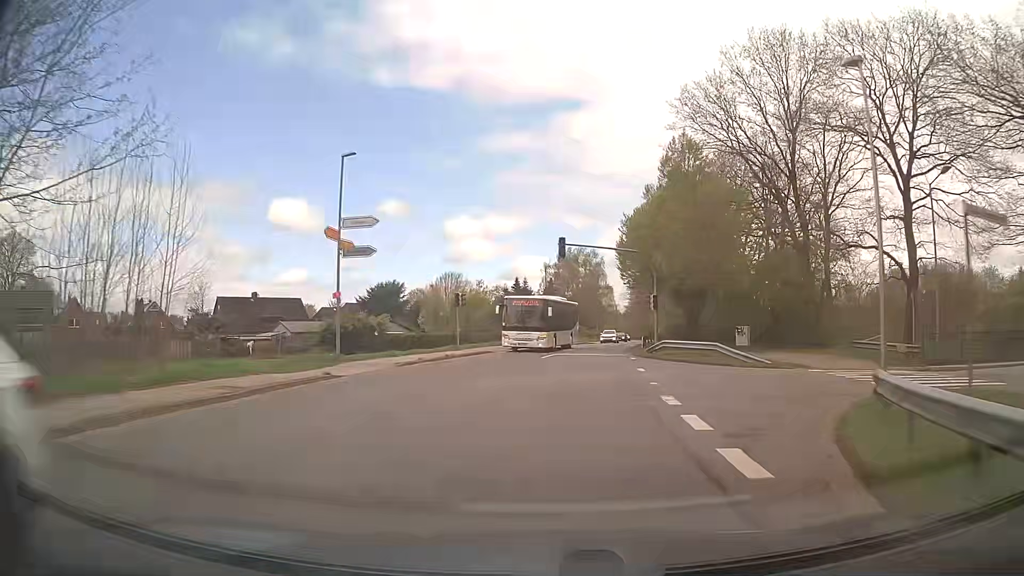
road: tertiary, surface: asphalt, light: Day
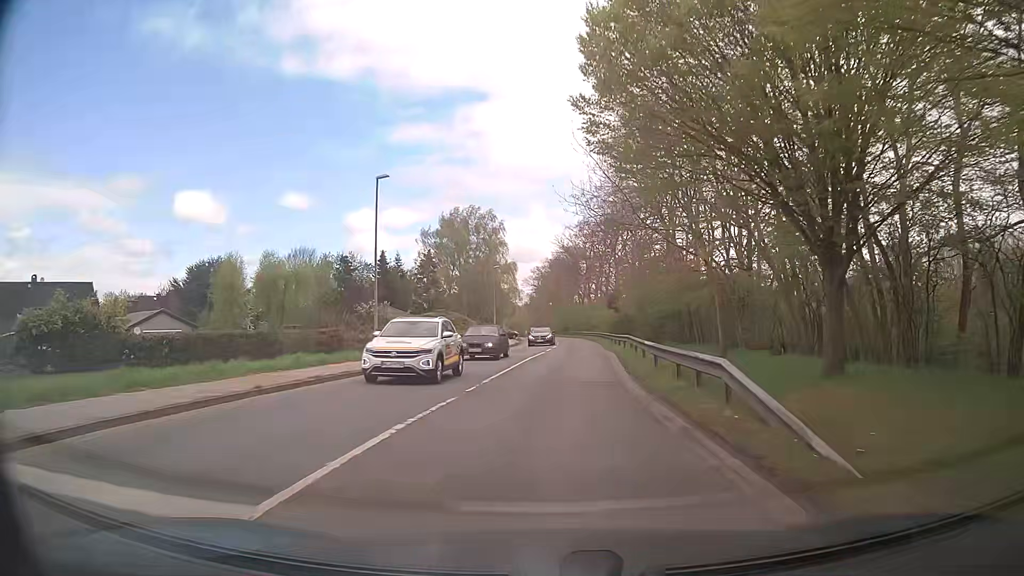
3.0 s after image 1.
(+2.7, +38.0) m; +9°
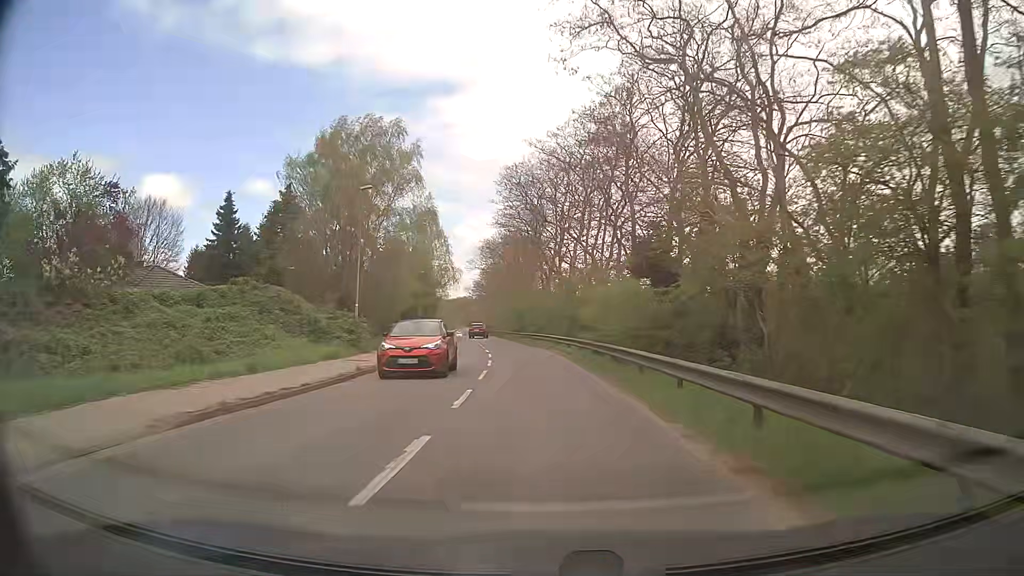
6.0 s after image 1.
(+1.3, +38.4) m; +3°
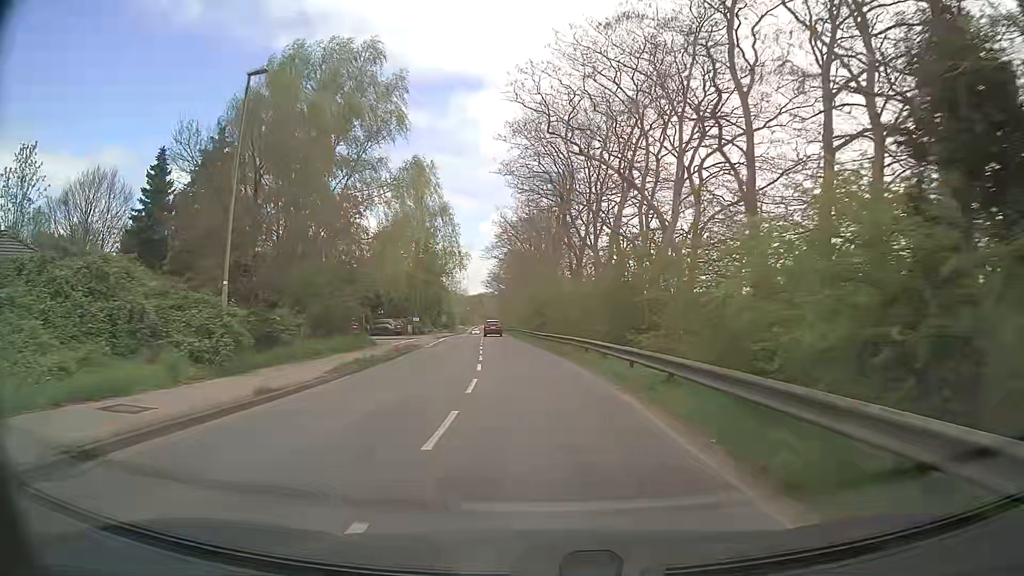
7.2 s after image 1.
(-0.2, +15.4) m; -1°
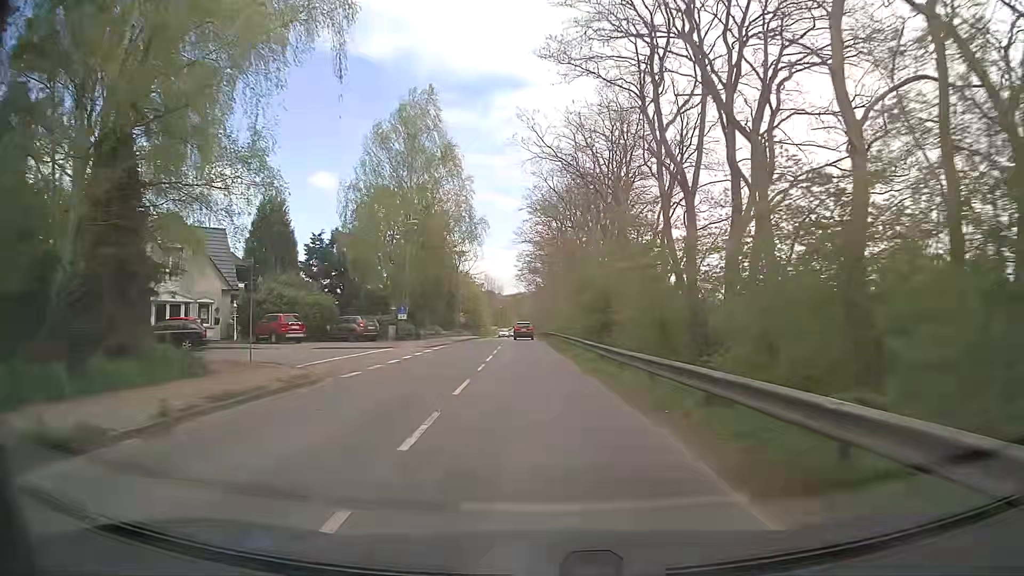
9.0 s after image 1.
(-0.8, +23.0) m; -4°
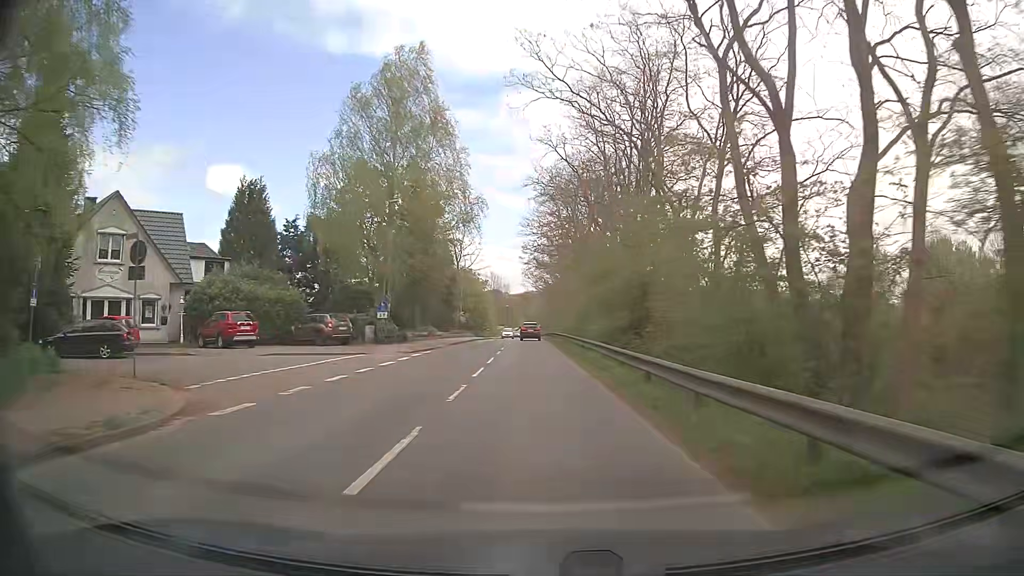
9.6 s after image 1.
(0.0, +7.7) m; 0°
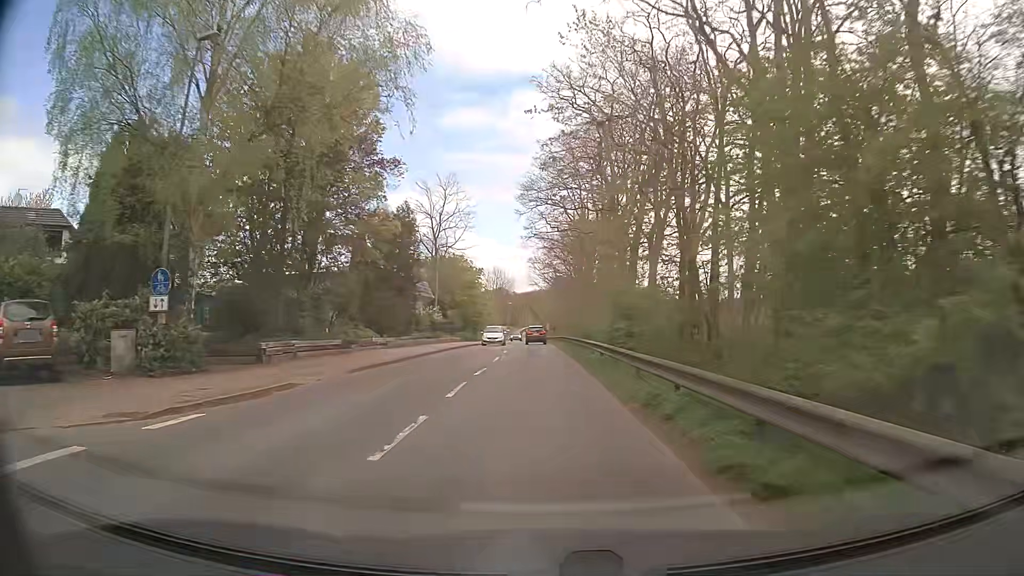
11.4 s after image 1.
(-0.3, +23.0) m; -1°
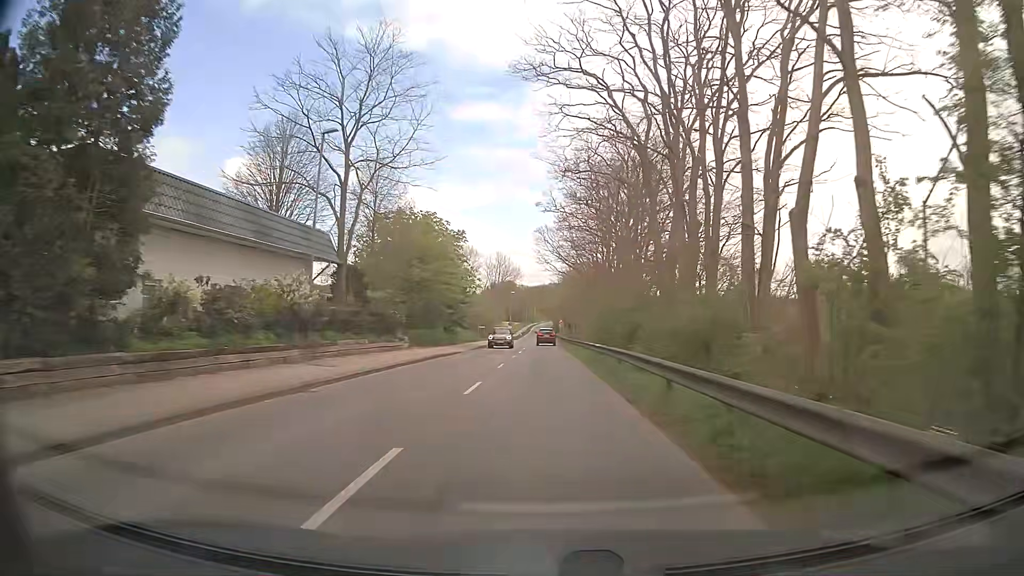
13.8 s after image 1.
(-0.4, +30.6) m; -1°
(0, +10) (0, +20) (0, +30) (0, +40) (0, +50) (0, +60) (0, +70) (0, +80) (+1, +90) (+1, +100) m
